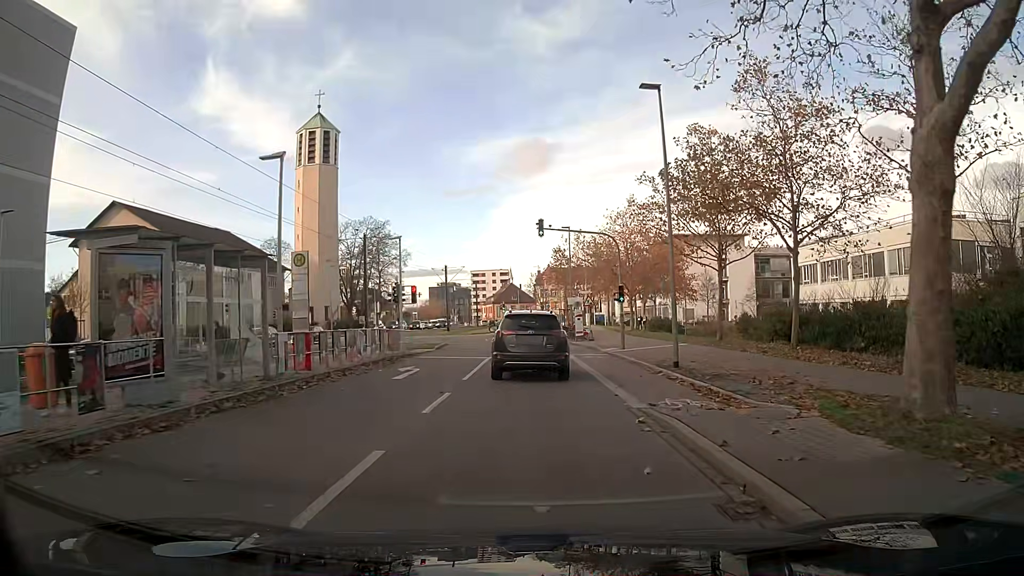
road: secondary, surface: asphalt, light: Day
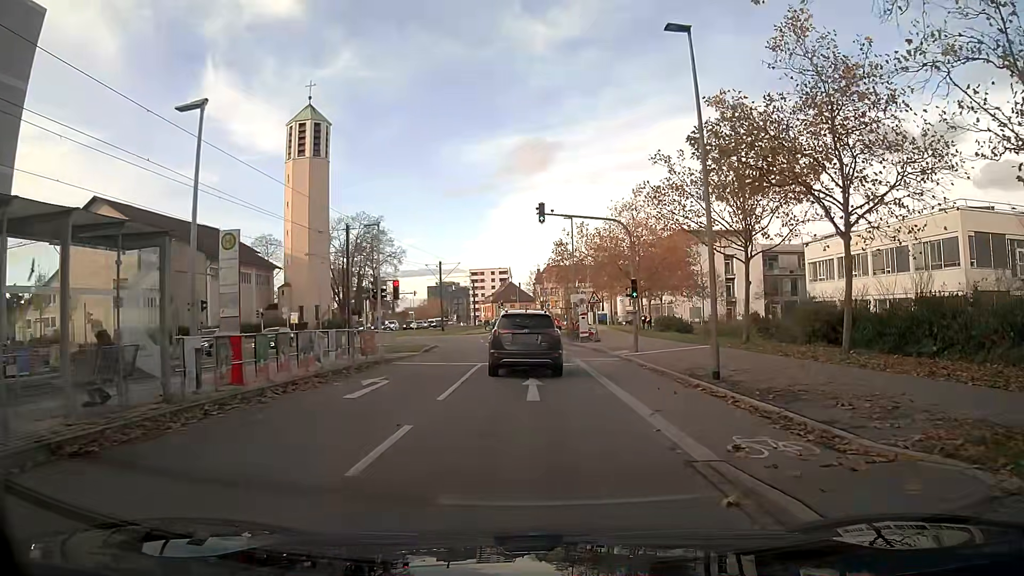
(0.0, +4.3) m; 0°
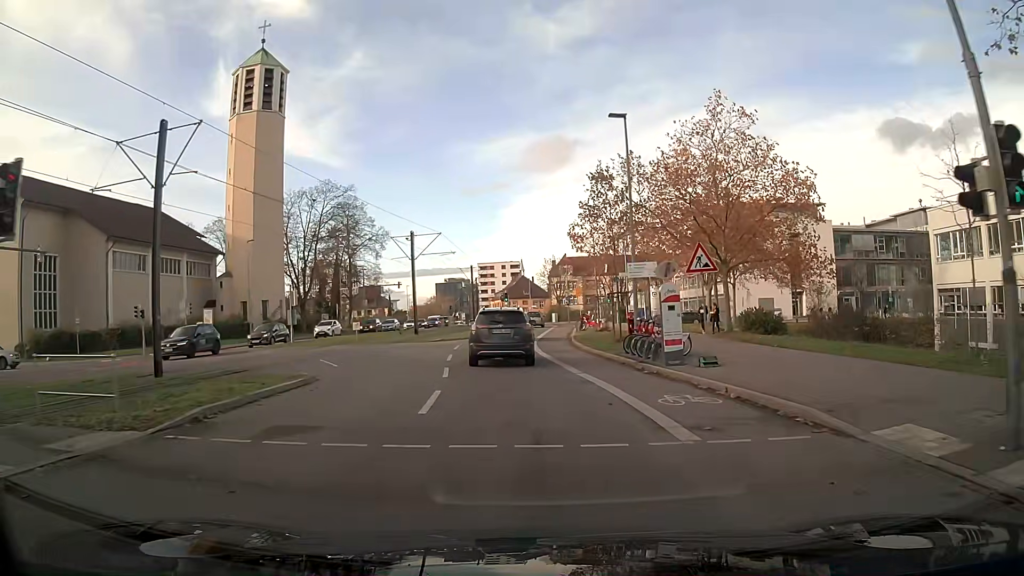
(-0.2, +23.3) m; -2°
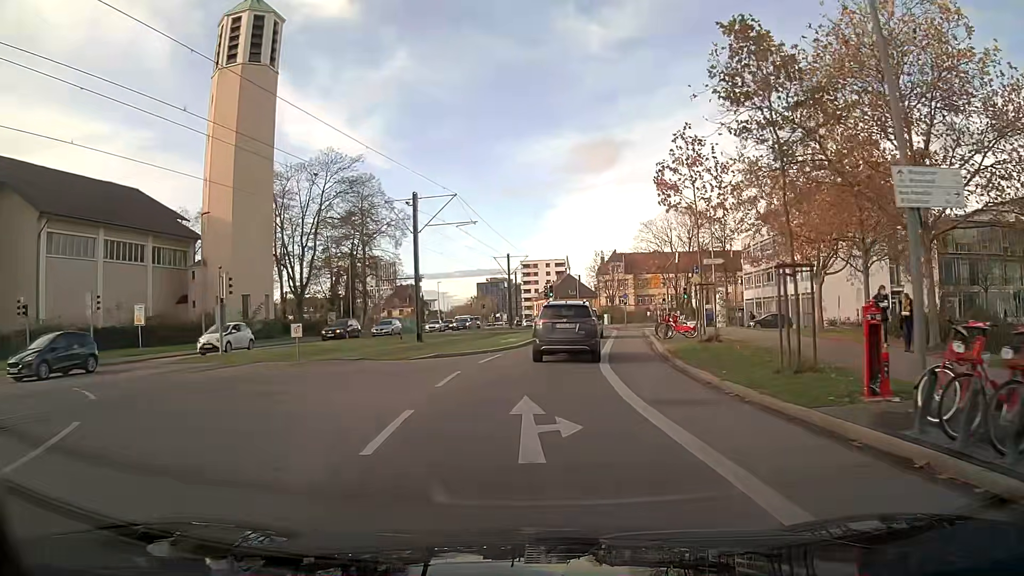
(-0.5, +15.4) m; -3°
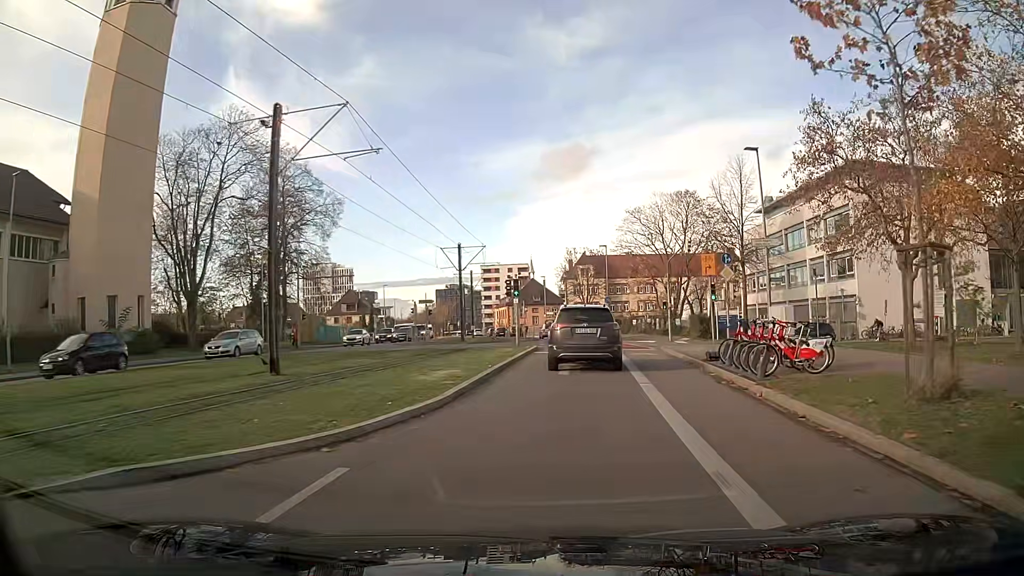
(+0.4, +15.6) m; +4°
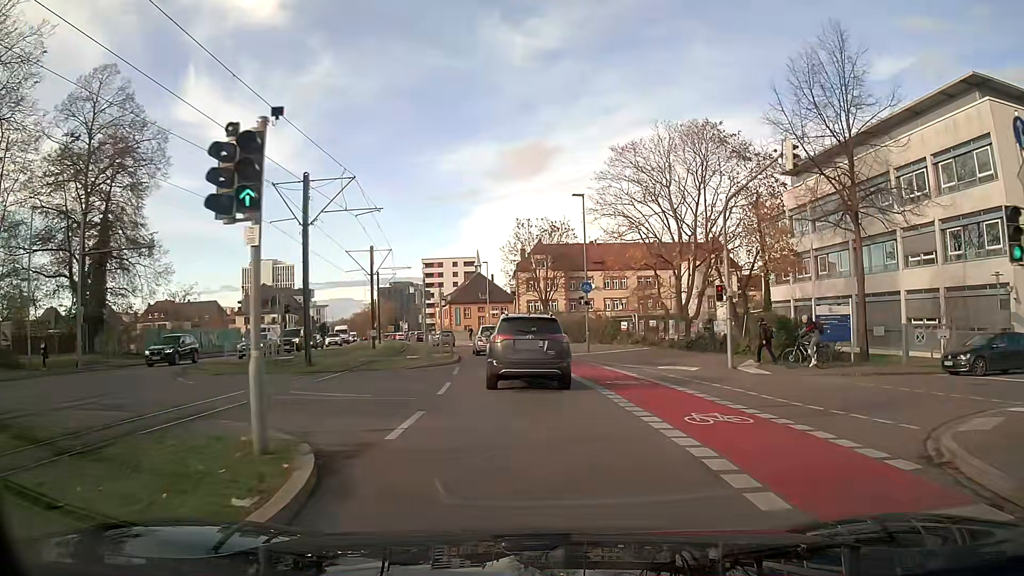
(+1.1, +25.1) m; +3°
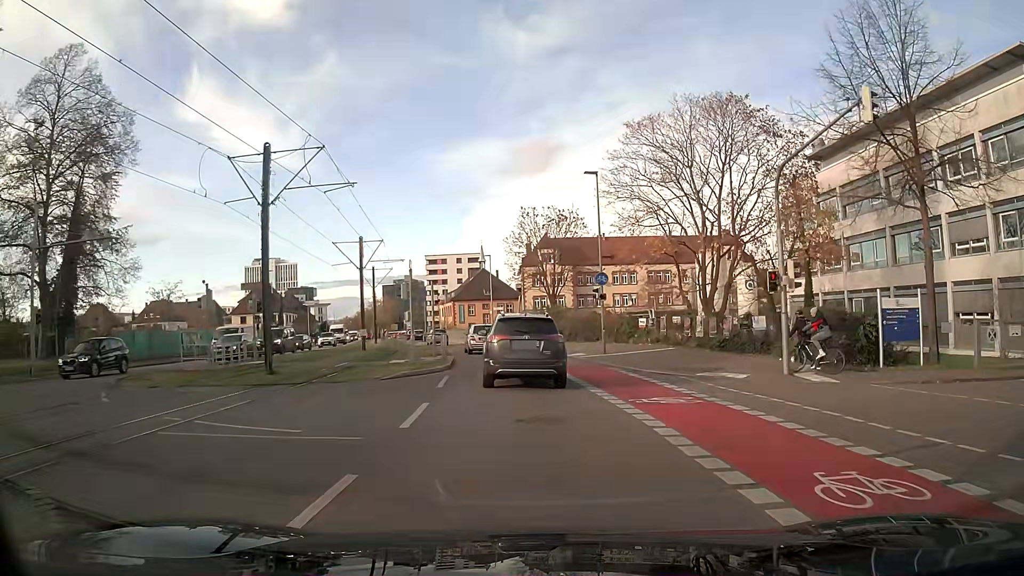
(0.0, +4.6) m; -1°
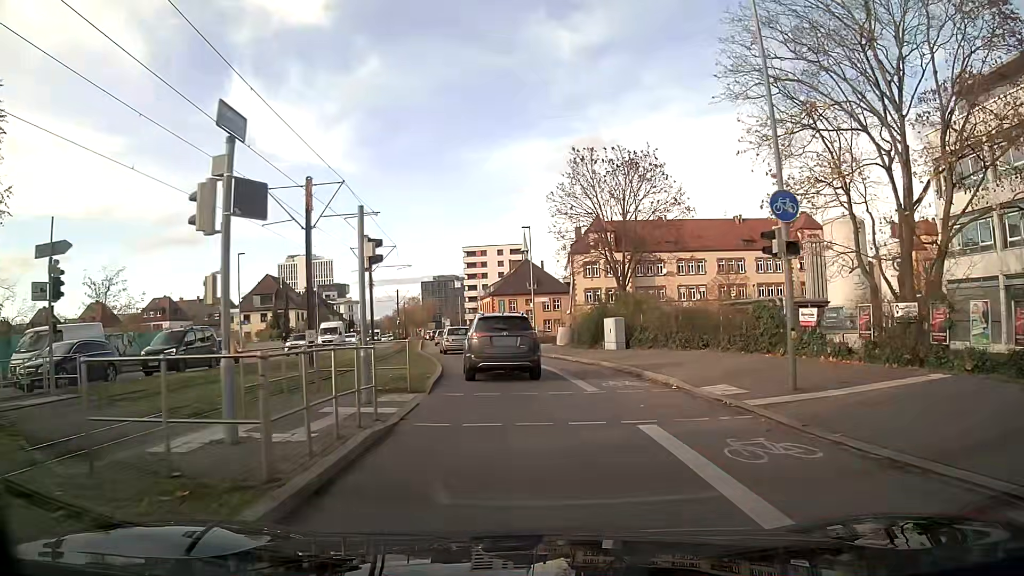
(-0.6, +18.0) m; -4°
(0, +10) (-1, +20) (-3, +30) (-4, +40) (-6, +50) (-7, +59) (-9, +69) (-10, +79) (-11, +89) (-13, +99) m
